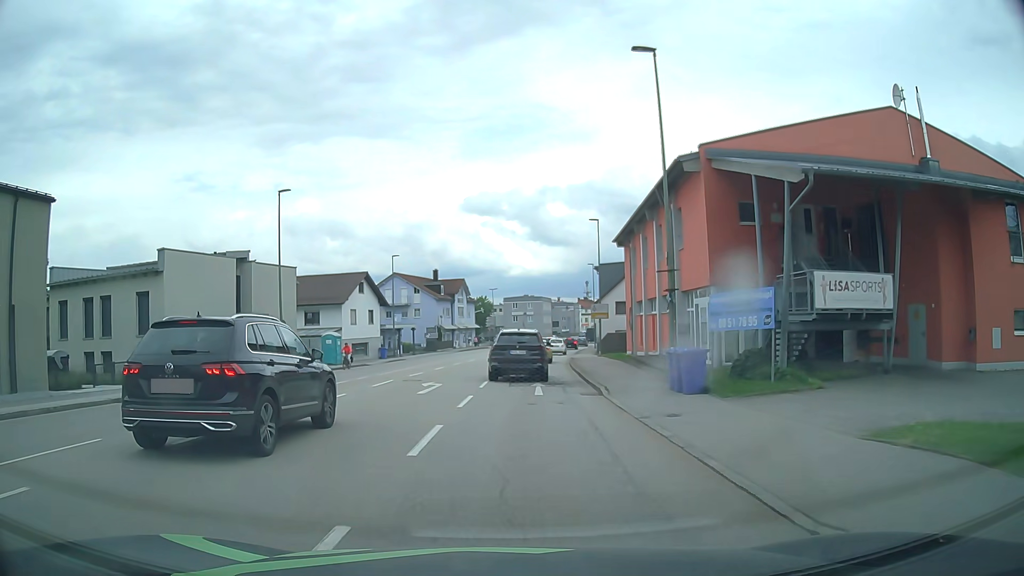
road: tertiary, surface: asphalt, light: Day
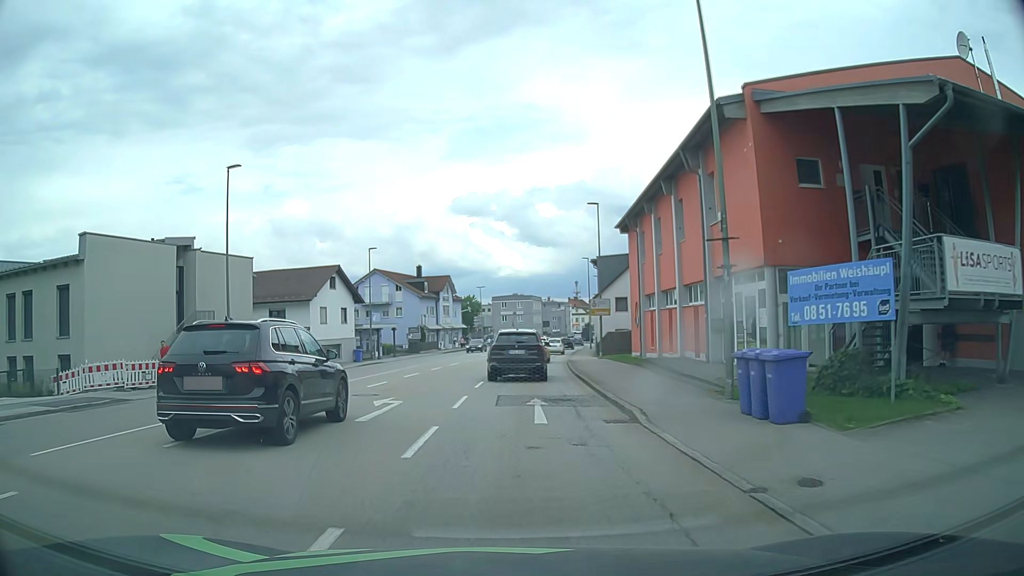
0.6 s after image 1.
(+0.1, +6.1) m; +1°
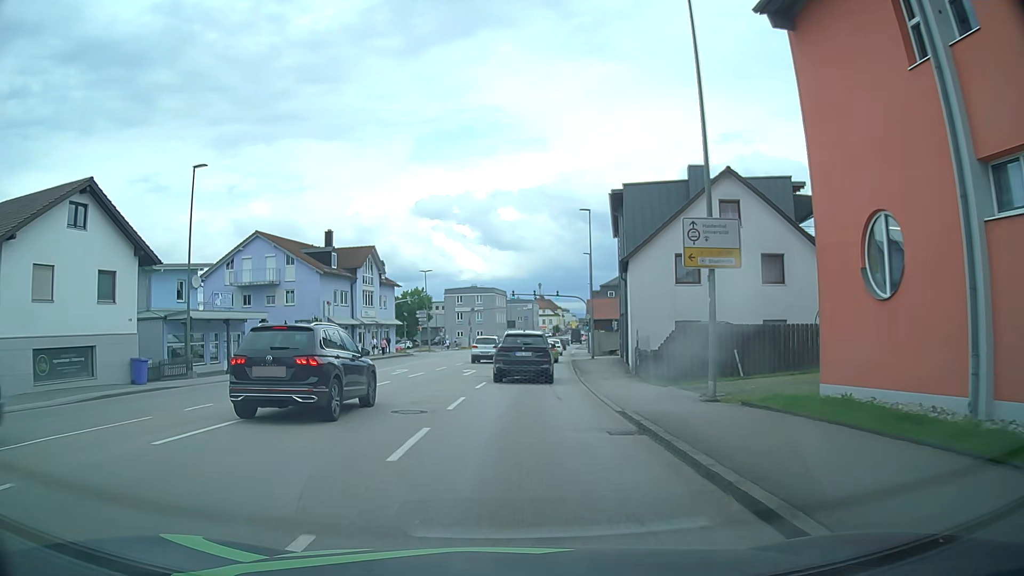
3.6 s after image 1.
(+0.7, +30.1) m; +3°
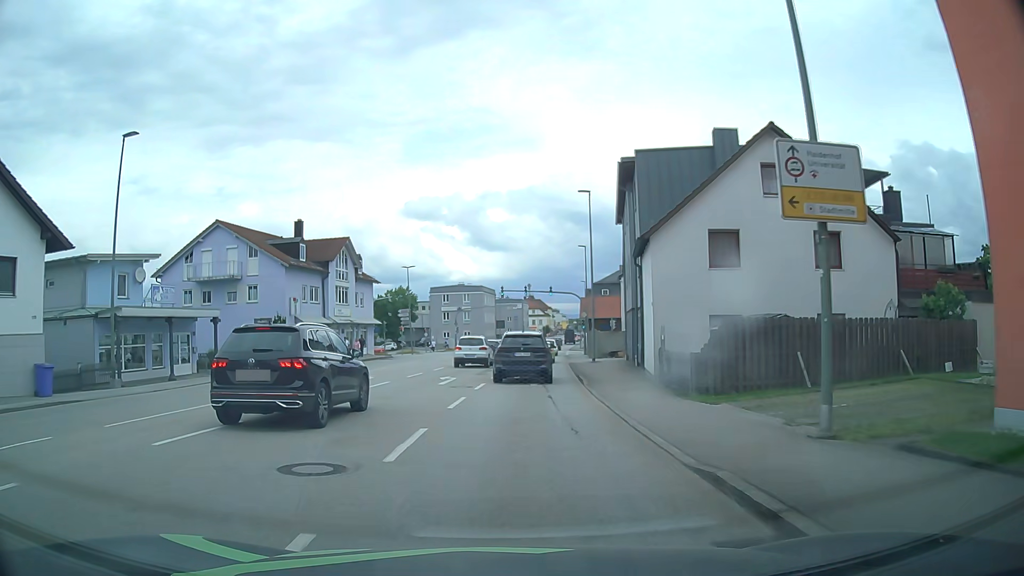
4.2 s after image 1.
(0.0, +6.0) m; +1°
(0, +10) (+1, +20) (+1, +30) (+2, +40) (+3, +50) (+4, +60) (+4, +70) (+5, +80) (+7, +90) (+8, +100) m
